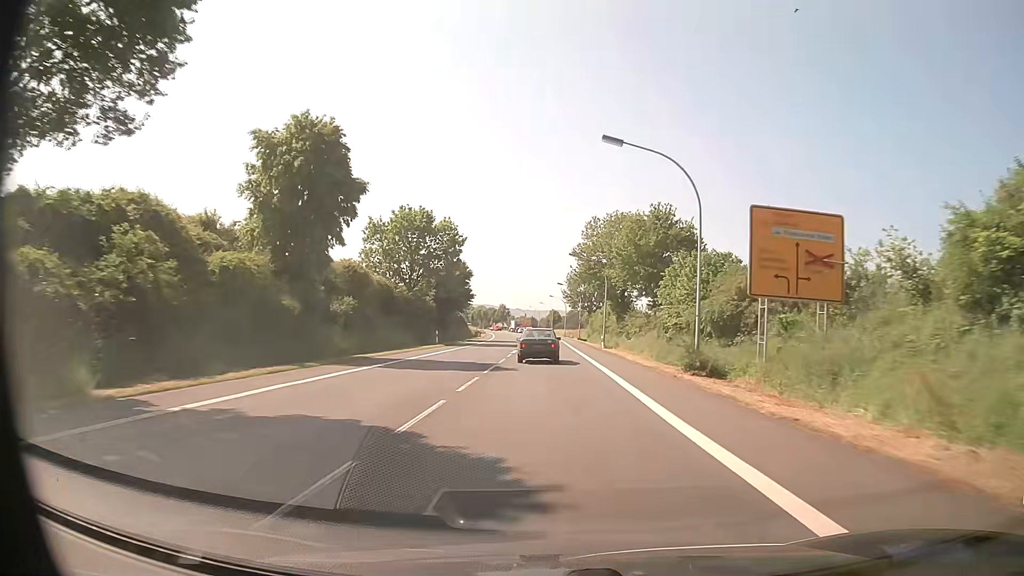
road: primary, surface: asphalt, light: Day
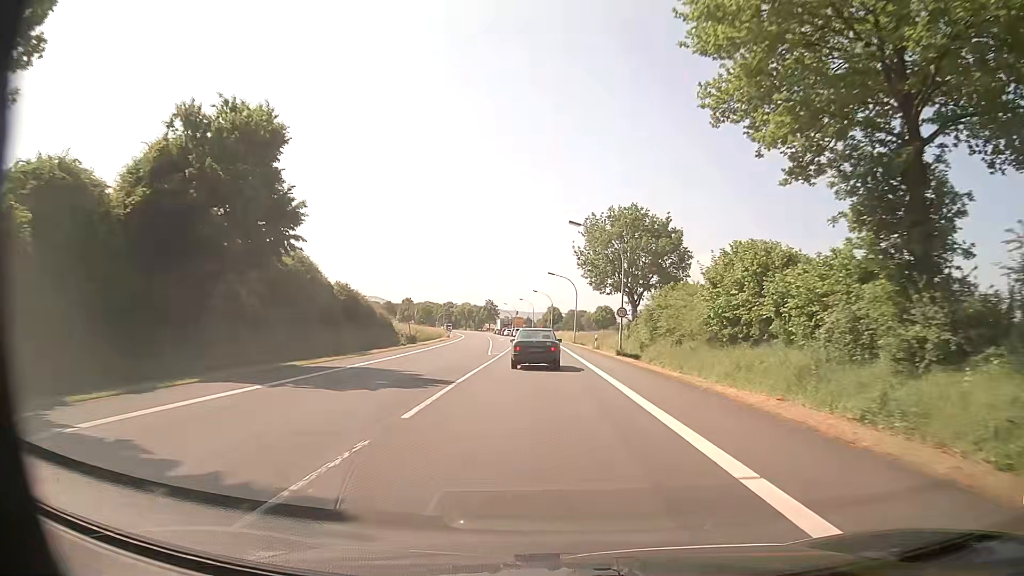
(0.0, +52.2) m; 0°
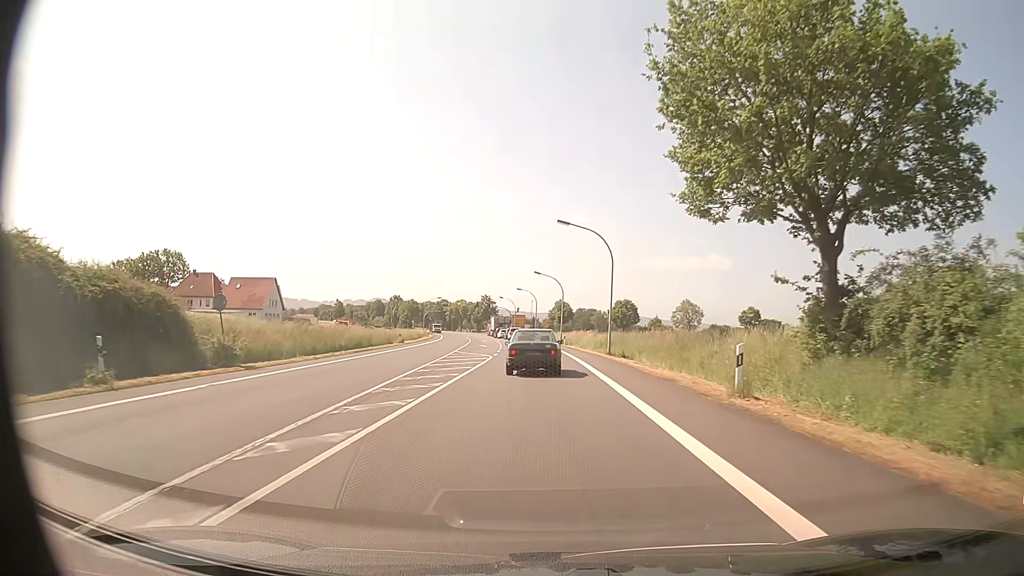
(-0.1, +34.9) m; 0°
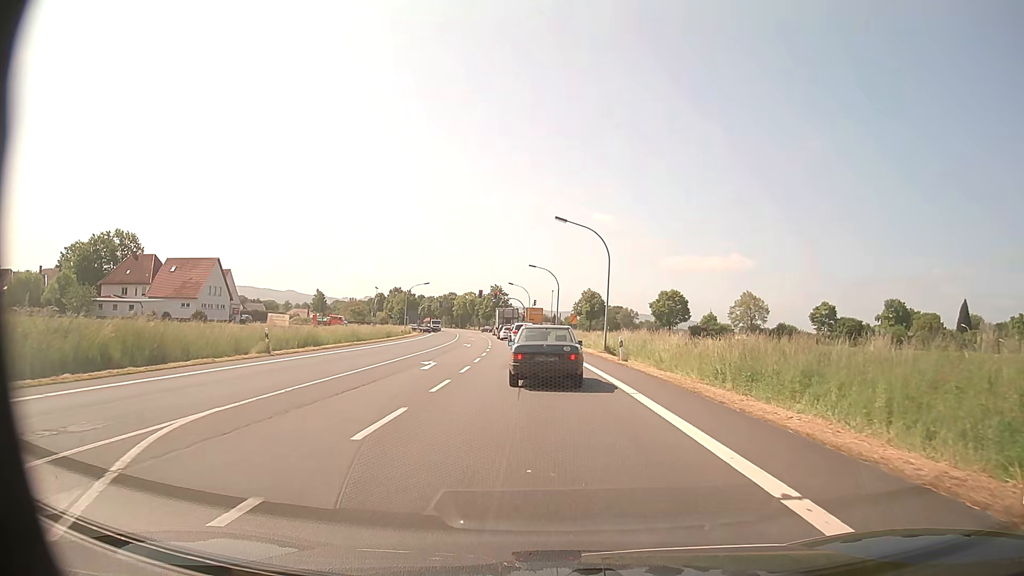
(-0.6, +34.3) m; -2°
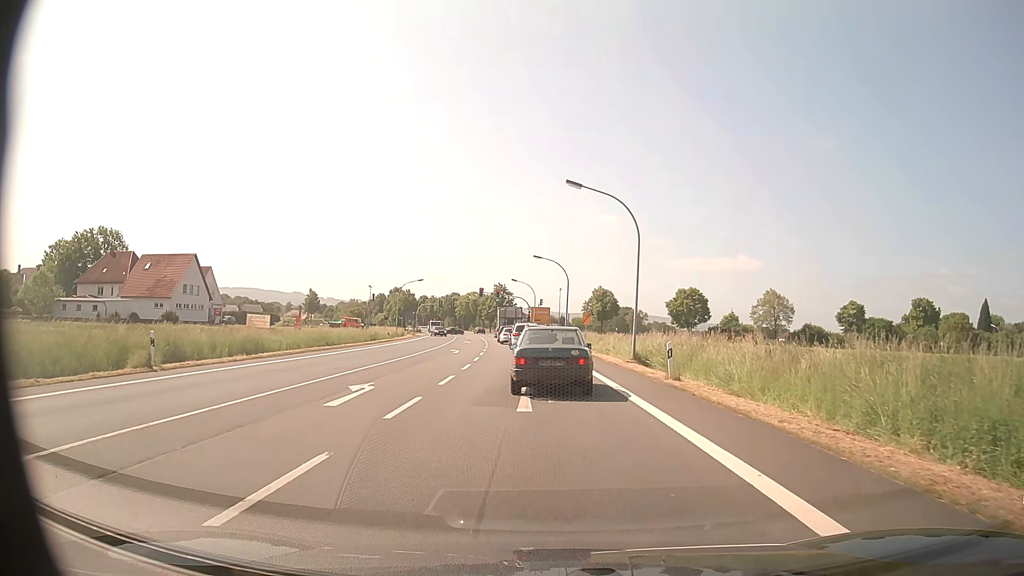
(-0.1, +9.8) m; -1°
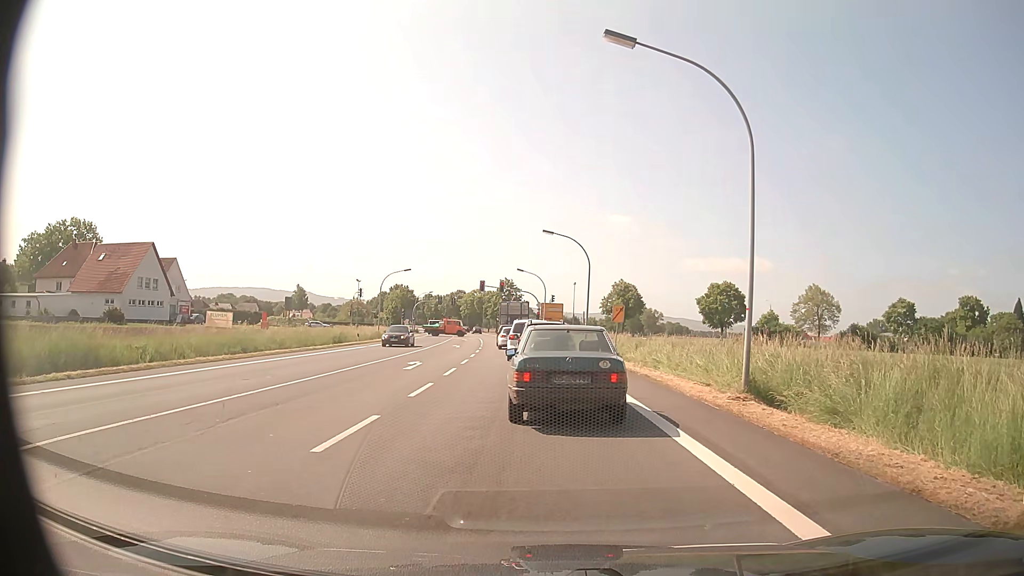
(-0.1, +14.6) m; -1°
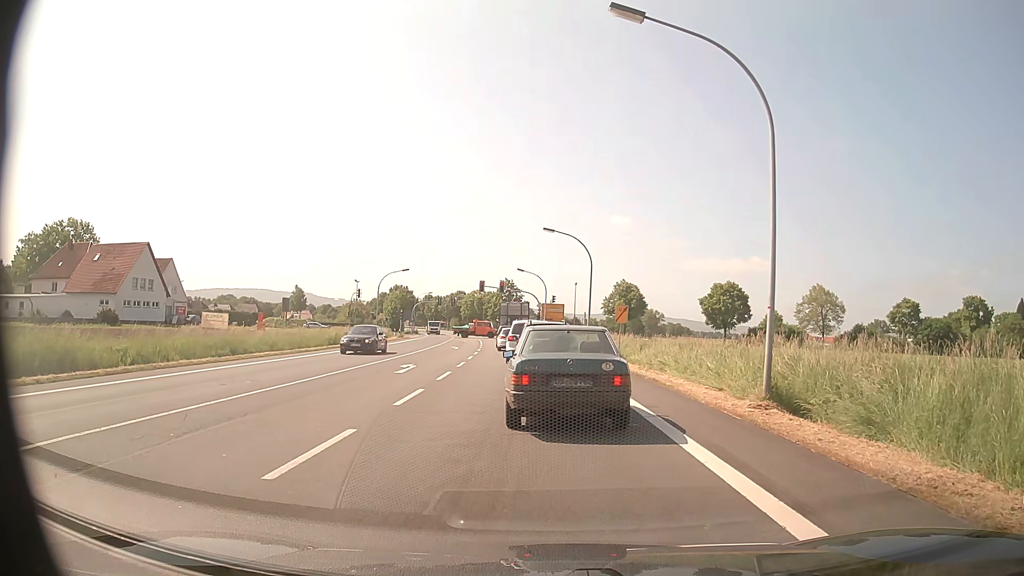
(0.0, +1.3) m; -1°
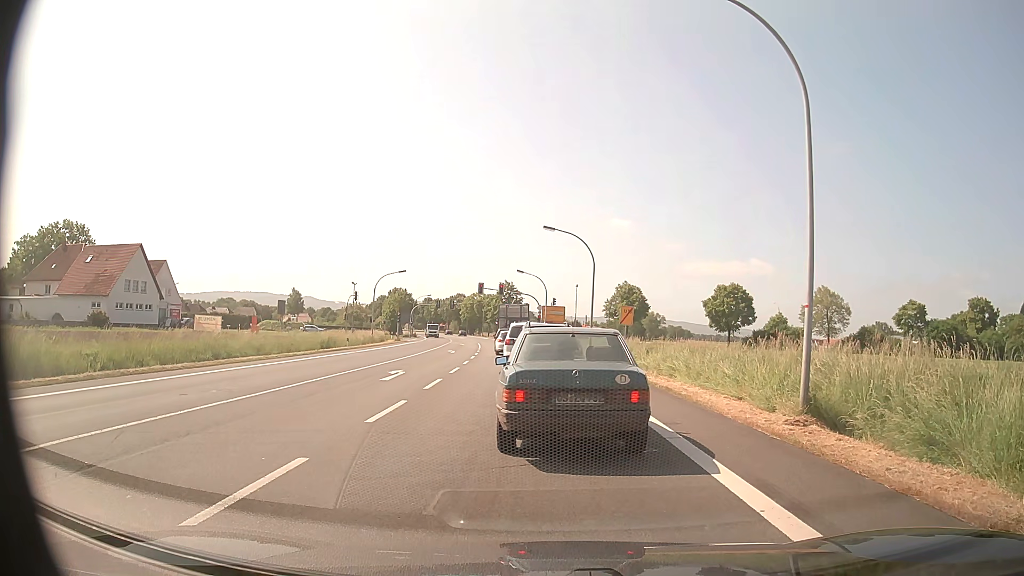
(0.0, +1.8) m; 0°
